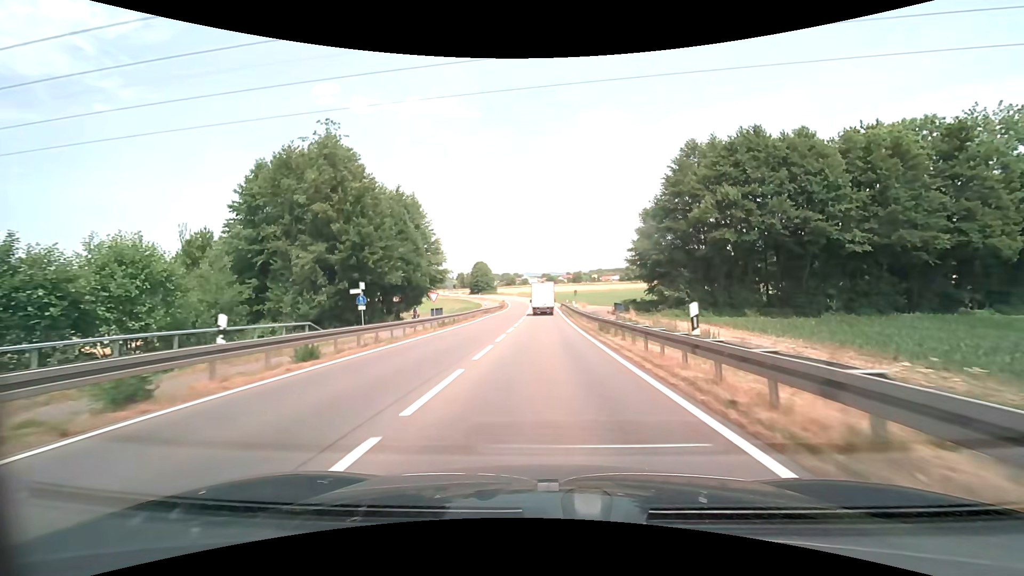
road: secondary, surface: asphalt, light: Day
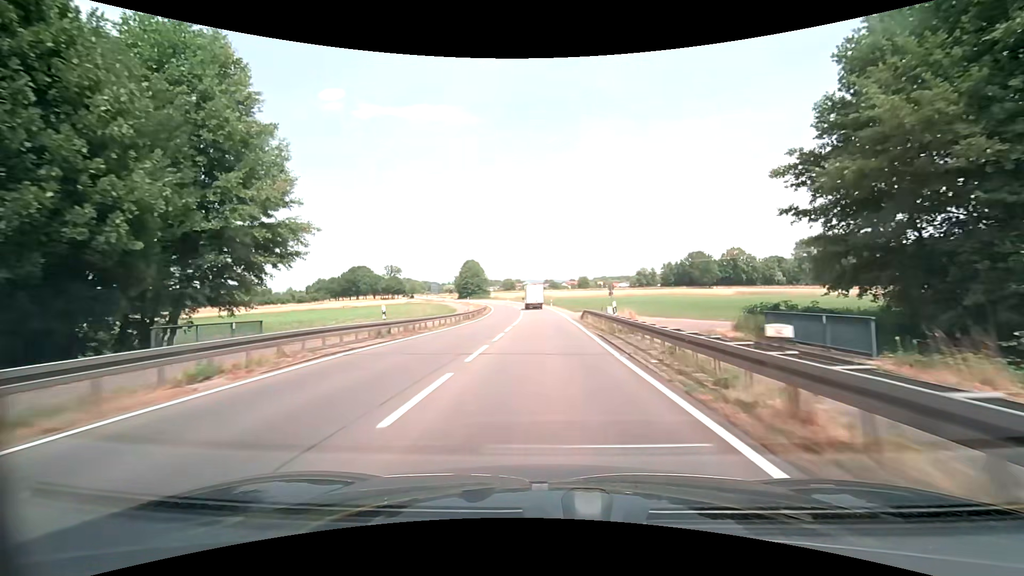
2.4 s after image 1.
(-0.2, +37.3) m; -1°
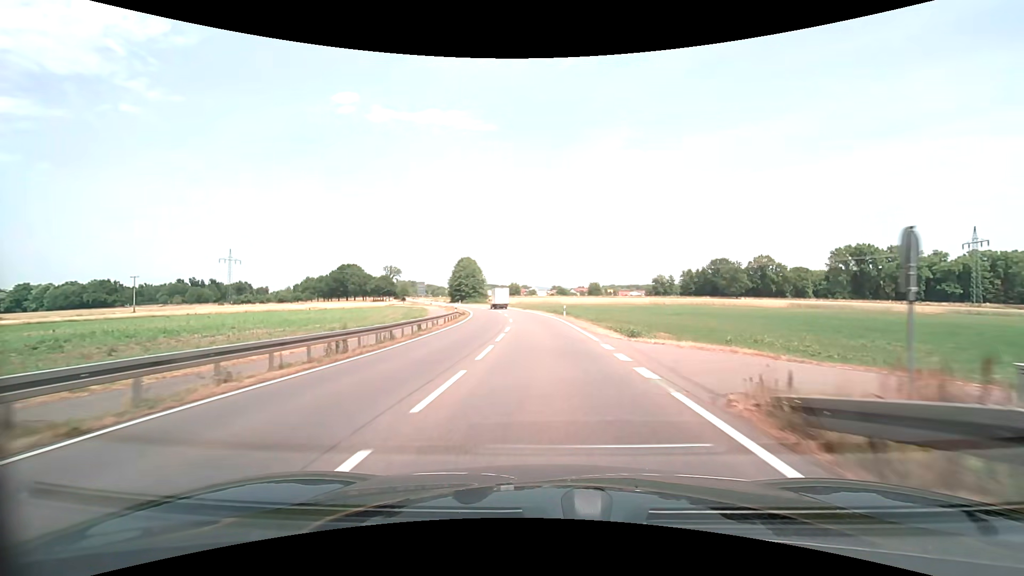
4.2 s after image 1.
(-0.1, +28.9) m; -1°
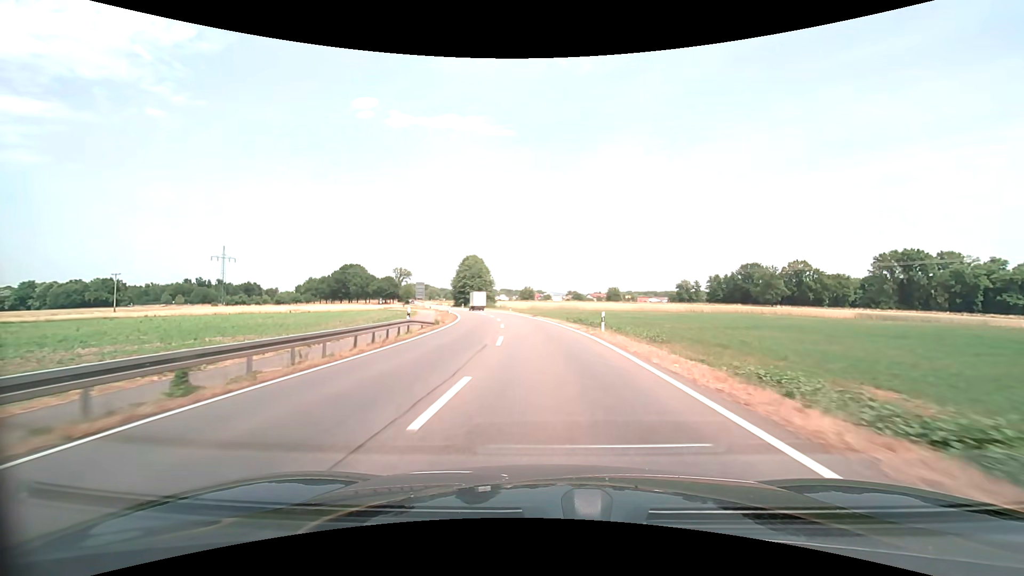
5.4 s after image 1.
(-0.3, +19.5) m; -2°
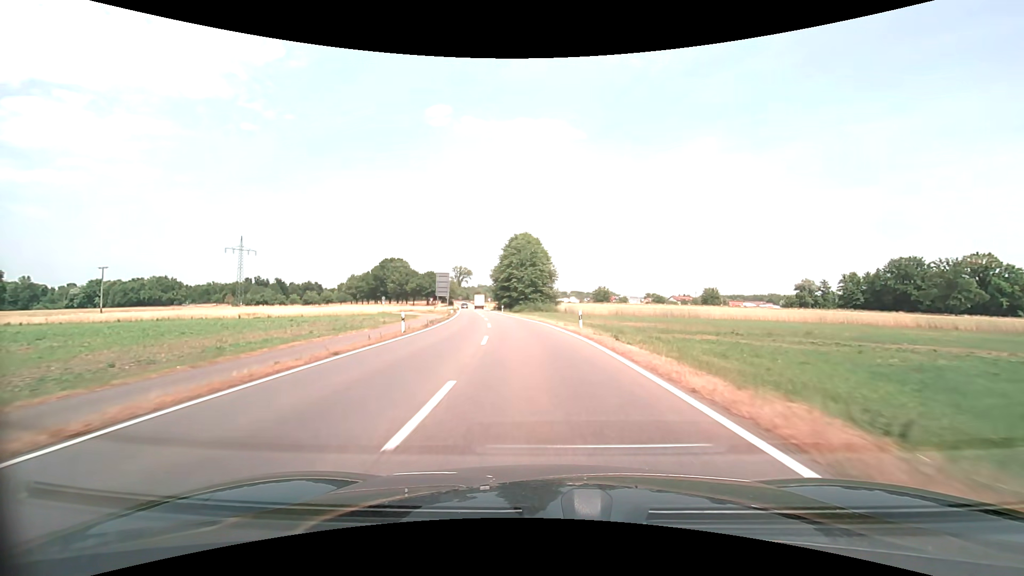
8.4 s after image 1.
(-2.9, +48.5) m; -8°
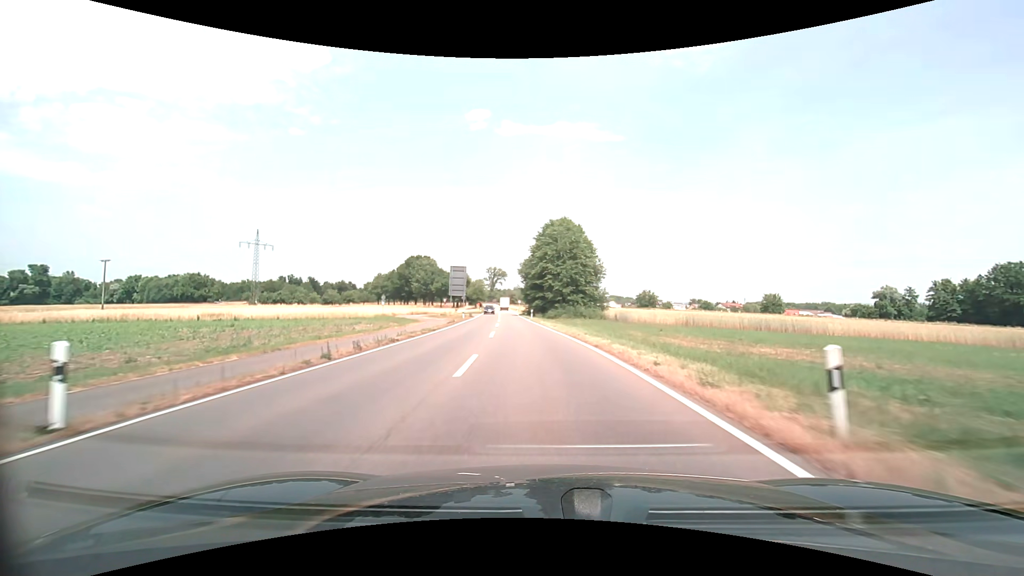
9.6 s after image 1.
(-0.8, +19.5) m; -4°
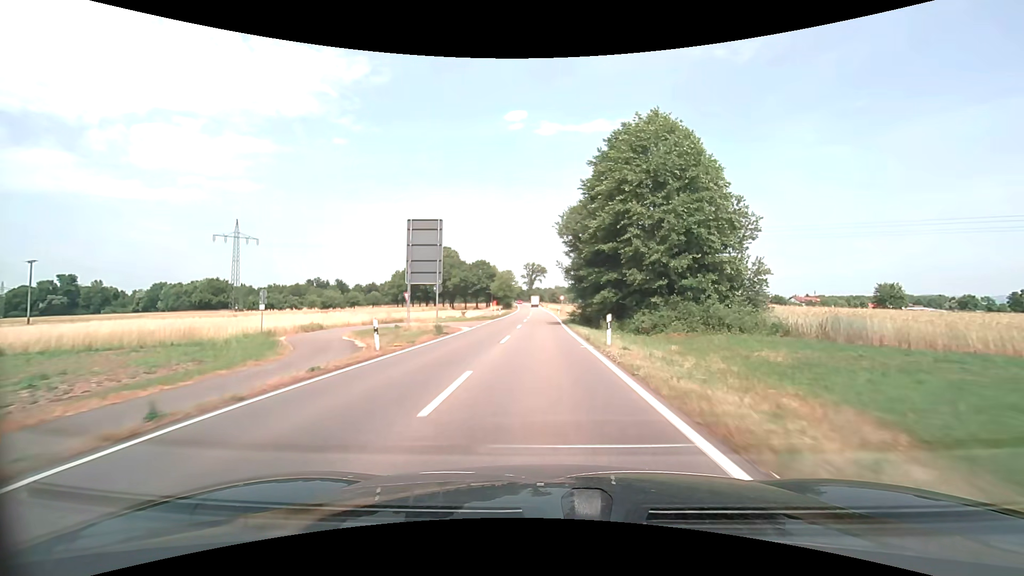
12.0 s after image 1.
(-2.0, +39.4) m; -5°
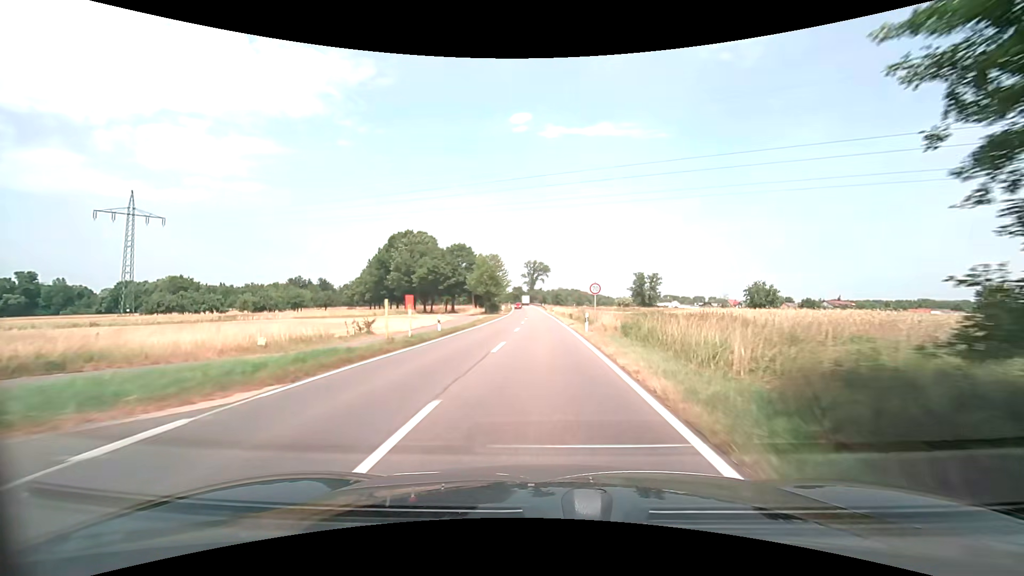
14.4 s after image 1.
(-0.2, +39.1) m; 0°
(0, +10) (0, +20) (0, +30) (0, +40) (0, +50) (-1, +60) (-1, +70) (-1, +80) (-2, +90) (-2, +100) m
